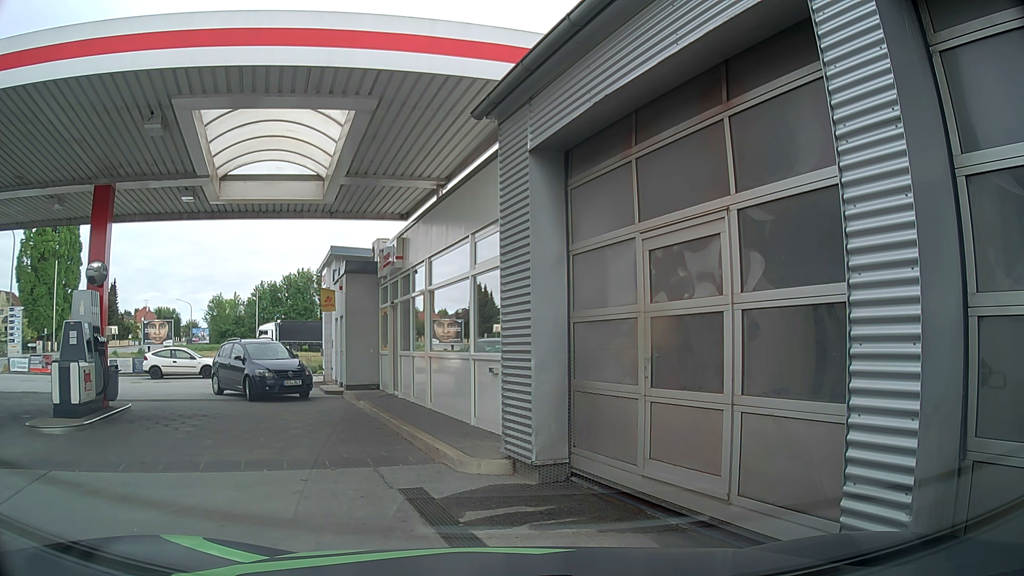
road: service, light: Day
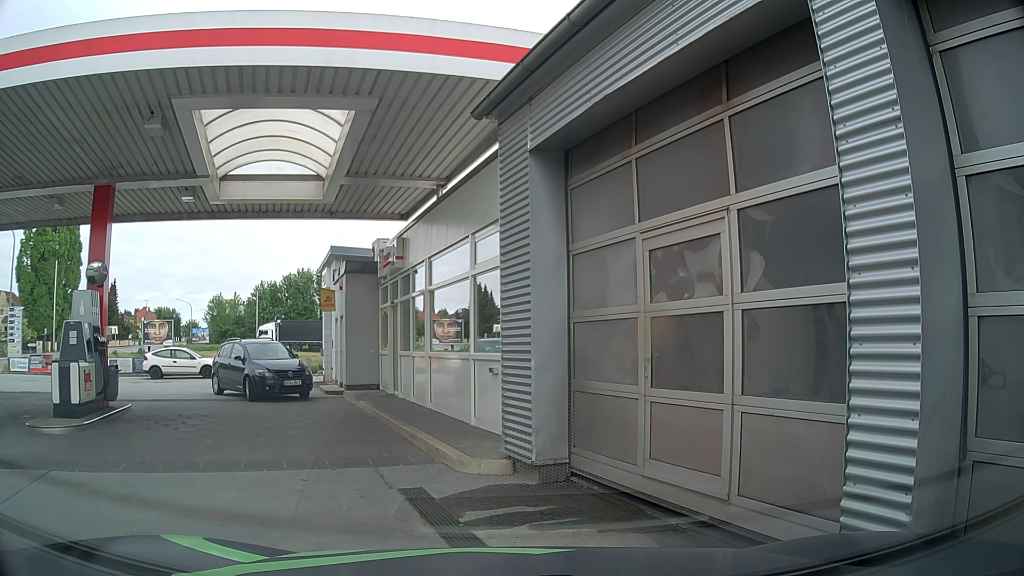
(0.0, 0.0) m; 0°
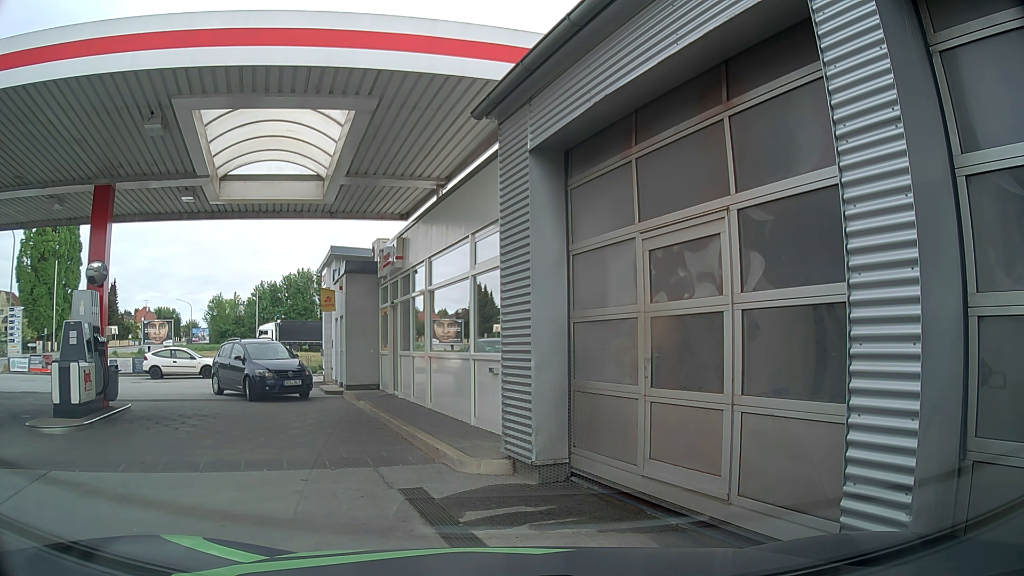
(0.0, 0.0) m; 0°
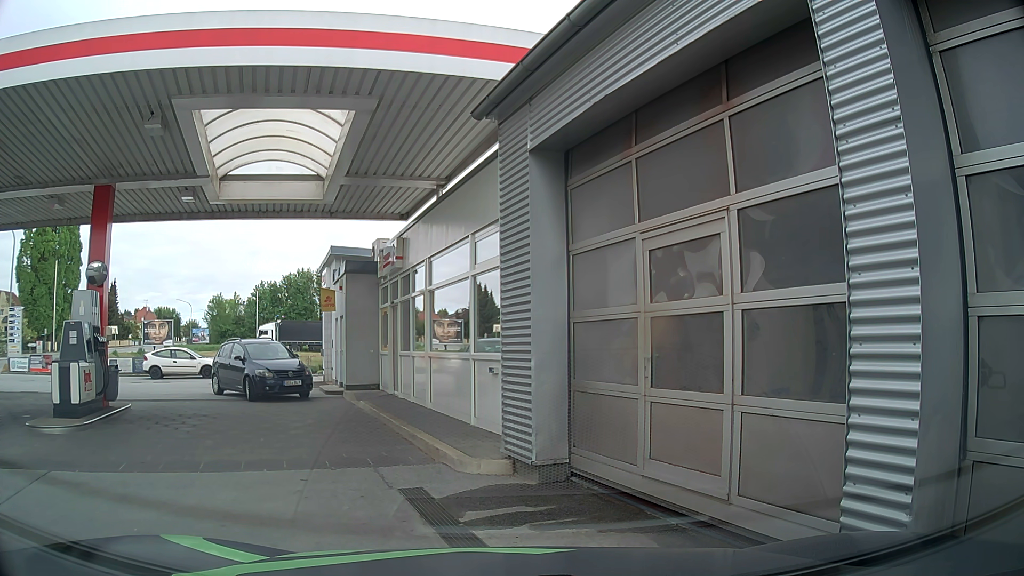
(0.0, 0.0) m; 0°
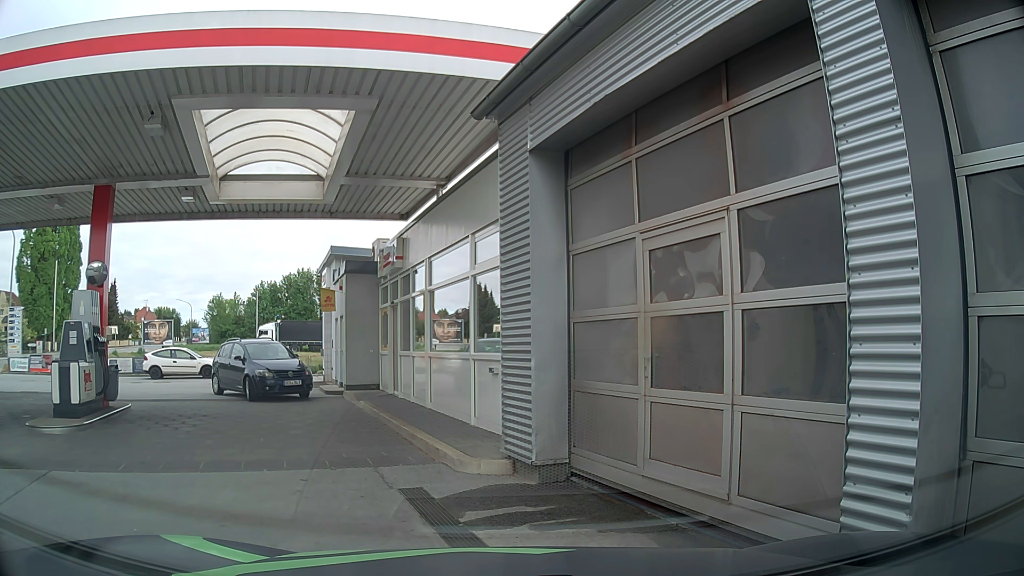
(0.0, 0.0) m; 0°
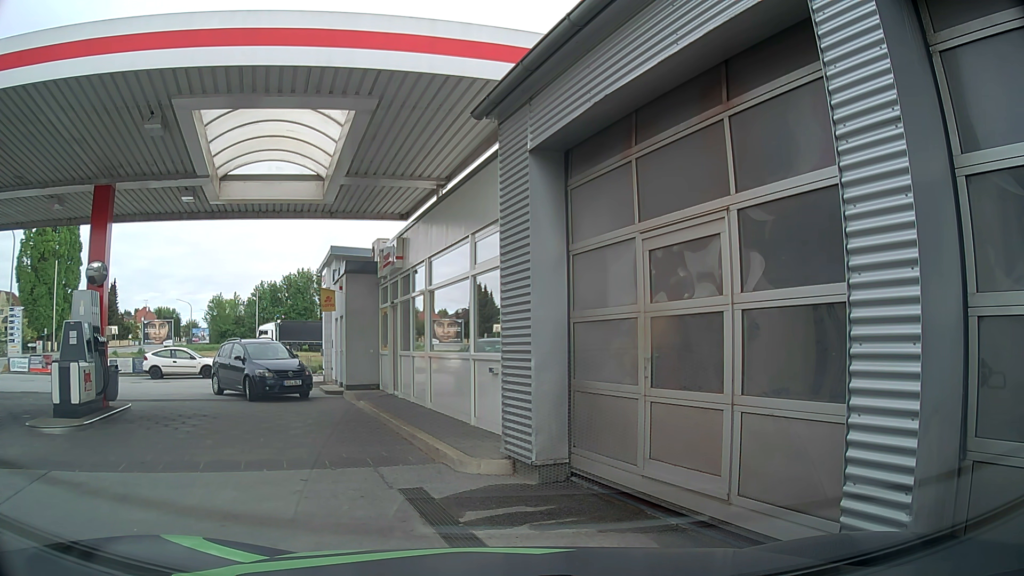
(0.0, 0.0) m; 0°
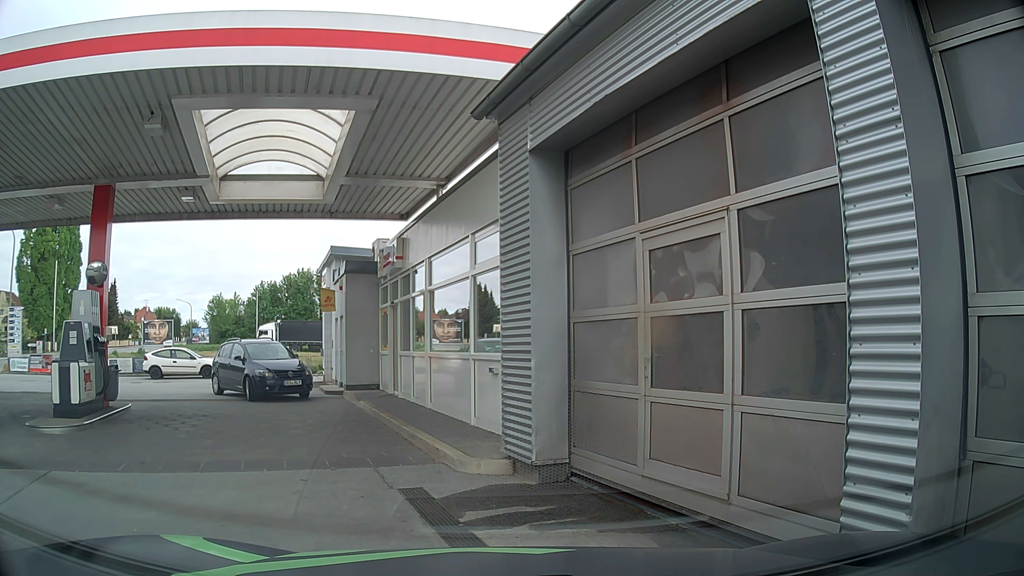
(0.0, 0.0) m; 0°
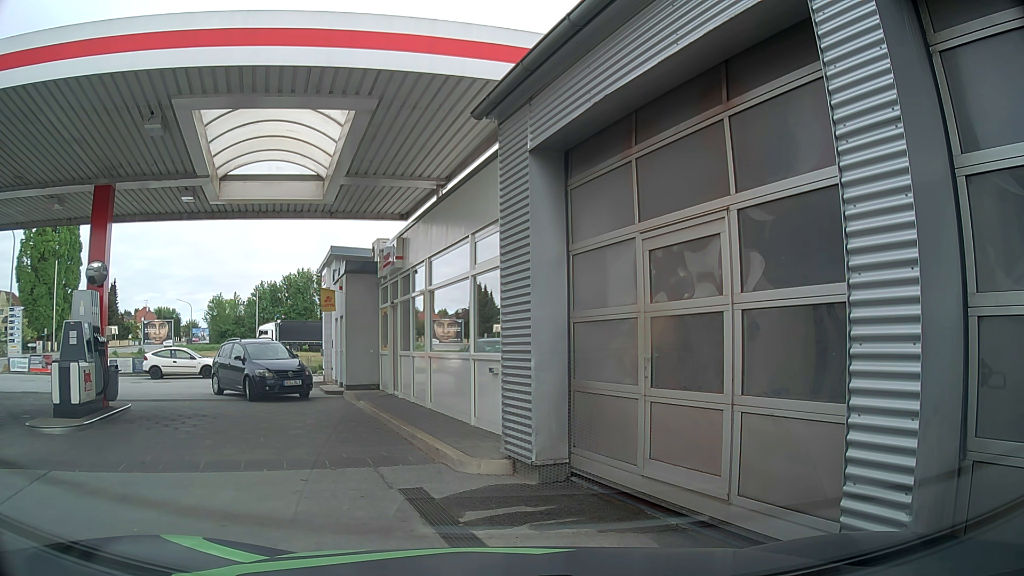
(0.0, 0.0) m; 0°
